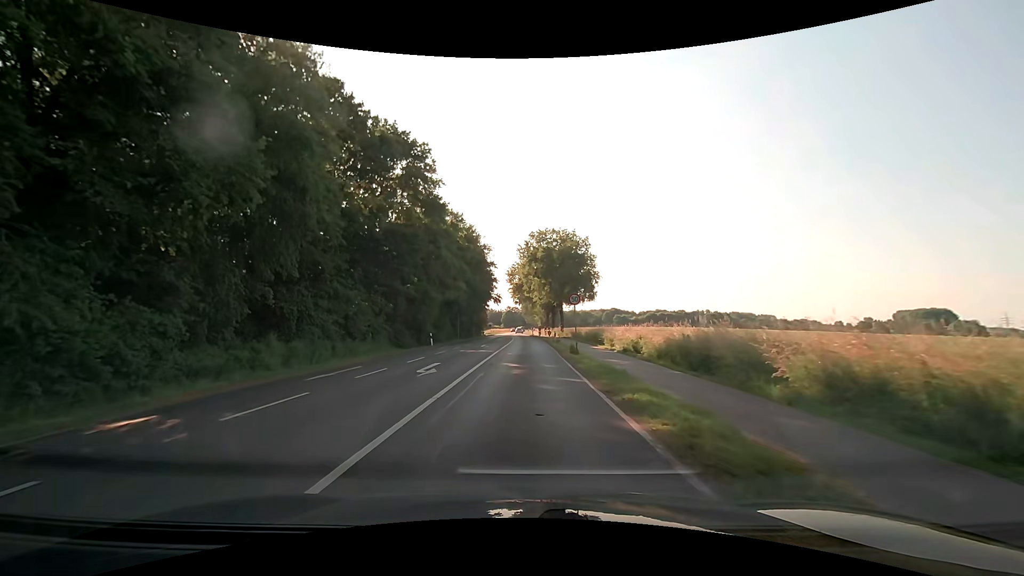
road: secondary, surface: asphalt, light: Day
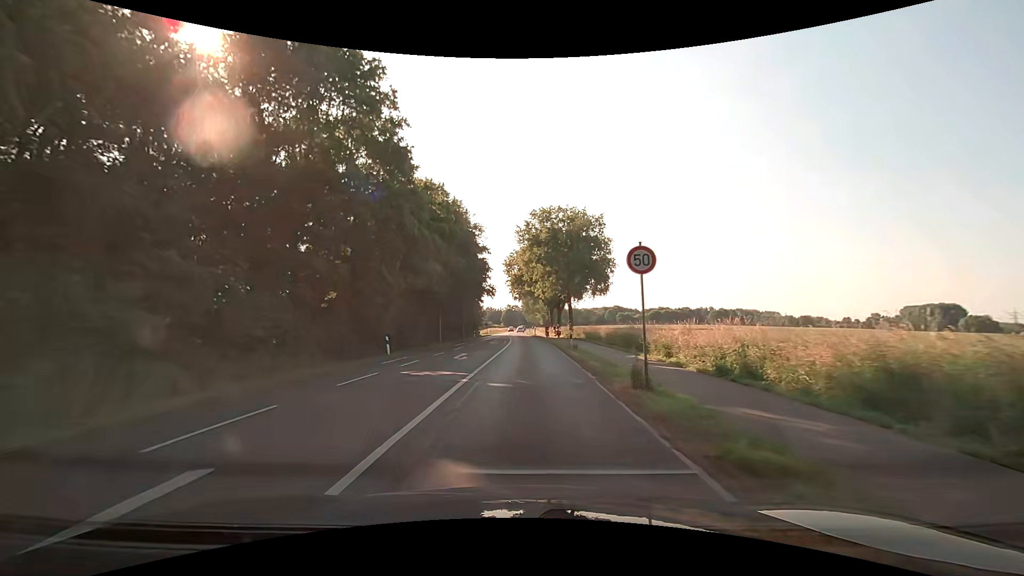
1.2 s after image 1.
(0.0, +13.8) m; 0°
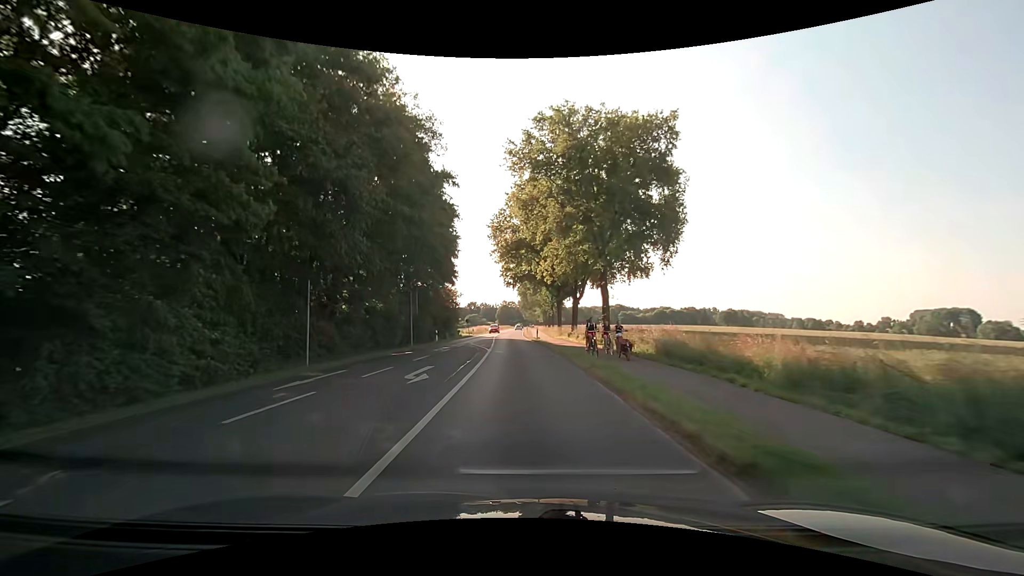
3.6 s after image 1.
(+0.1, +29.1) m; 0°
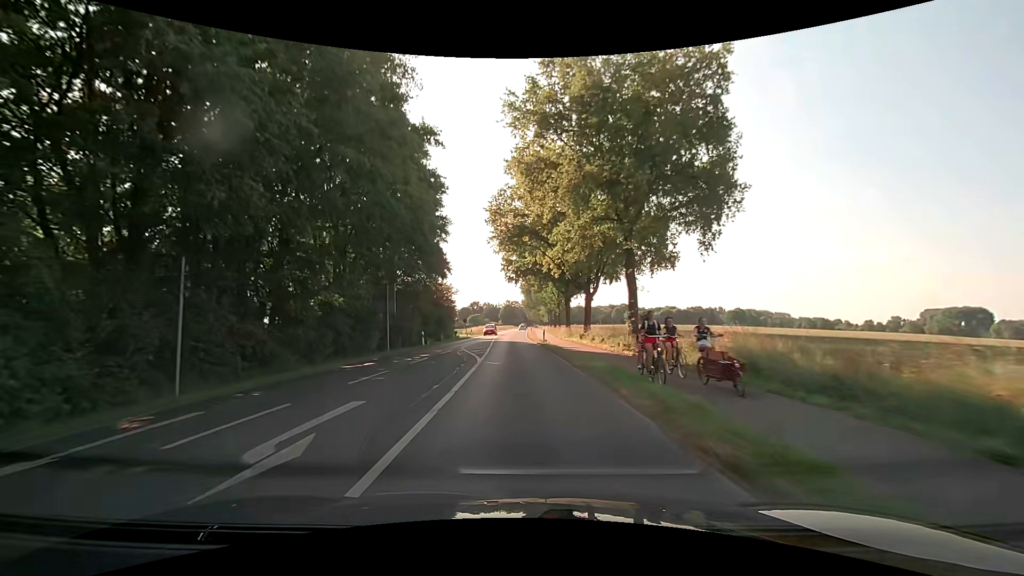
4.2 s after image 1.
(0.0, +7.5) m; 0°
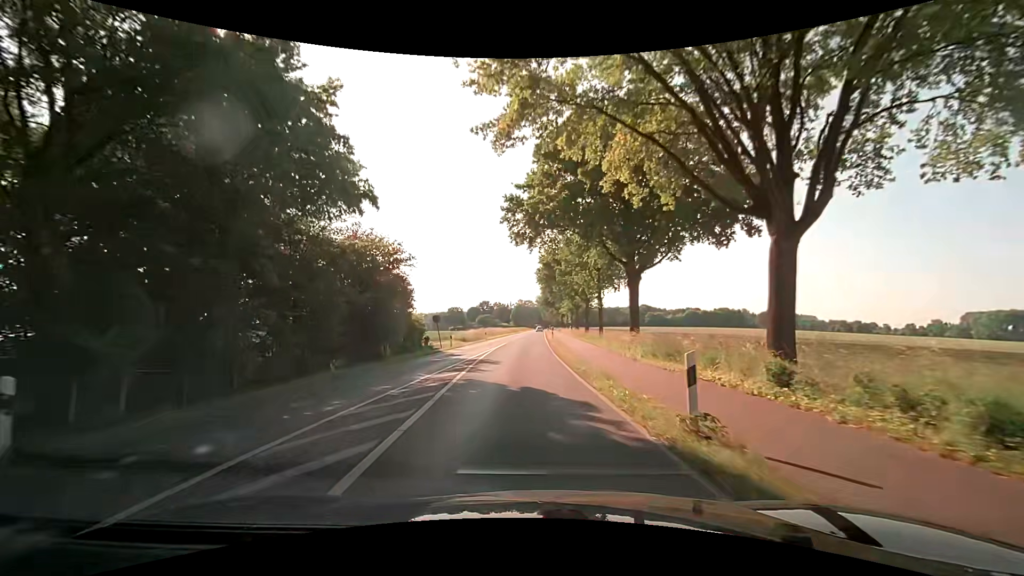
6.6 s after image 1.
(-0.7, +30.3) m; -2°
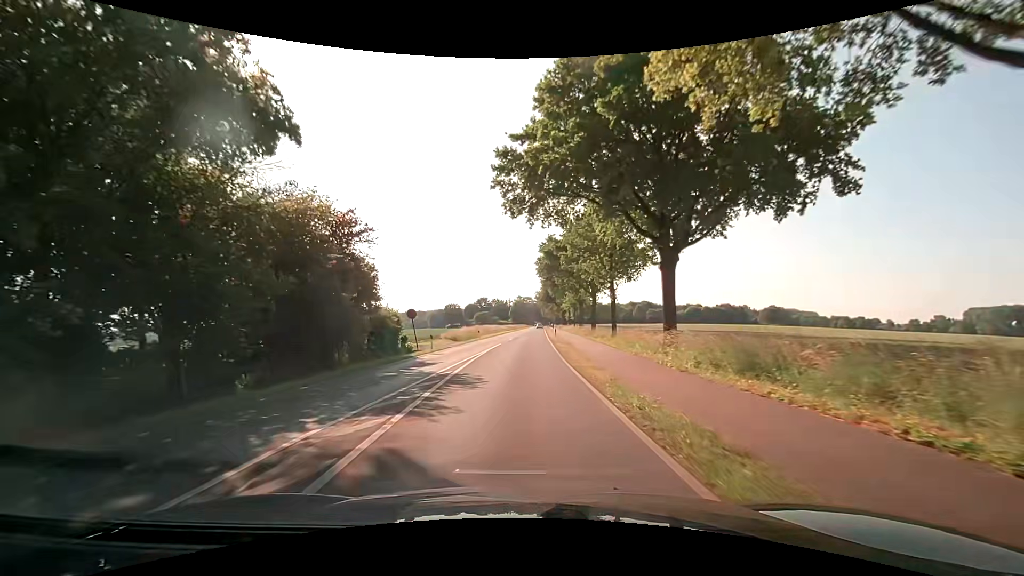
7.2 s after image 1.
(0.0, +7.7) m; 0°
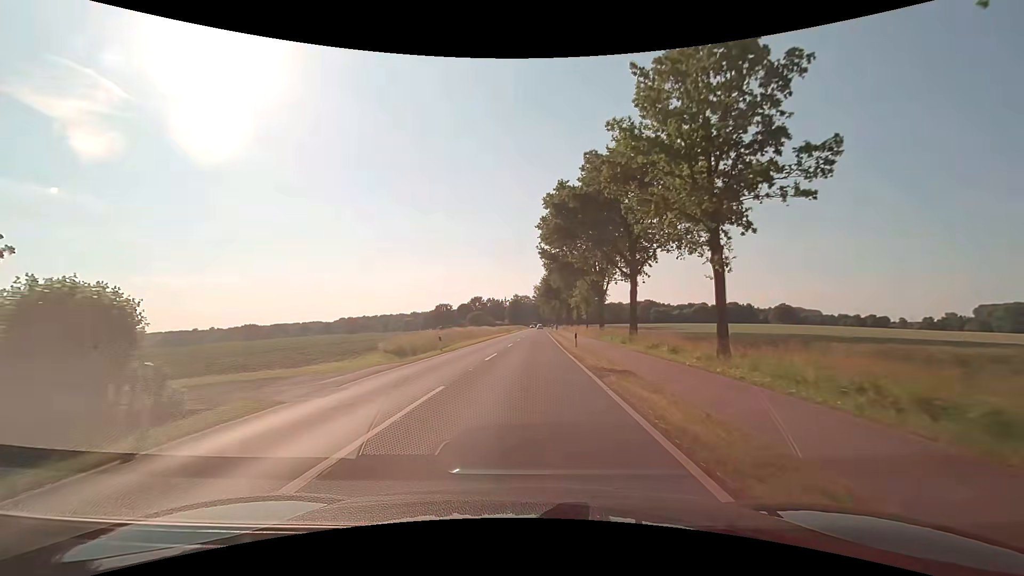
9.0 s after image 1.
(+0.2, +23.1) m; +1°
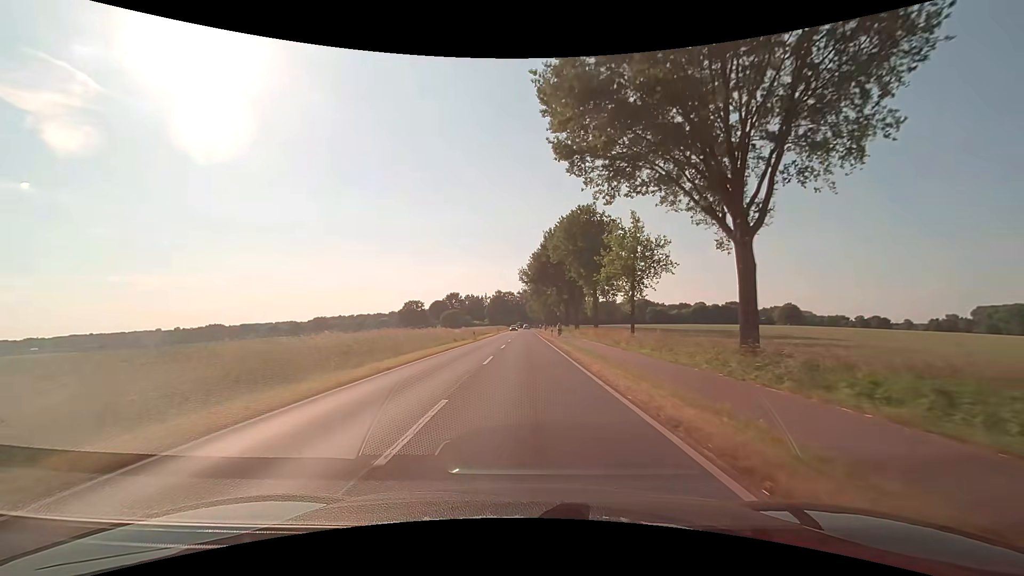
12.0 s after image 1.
(+0.5, +38.8) m; +1°
(0, +10) (0, +20) (0, +30) (0, +40) (0, +50) (0, +60) (0, +70) (0, +80) (+1, +90) (+1, +100) m
